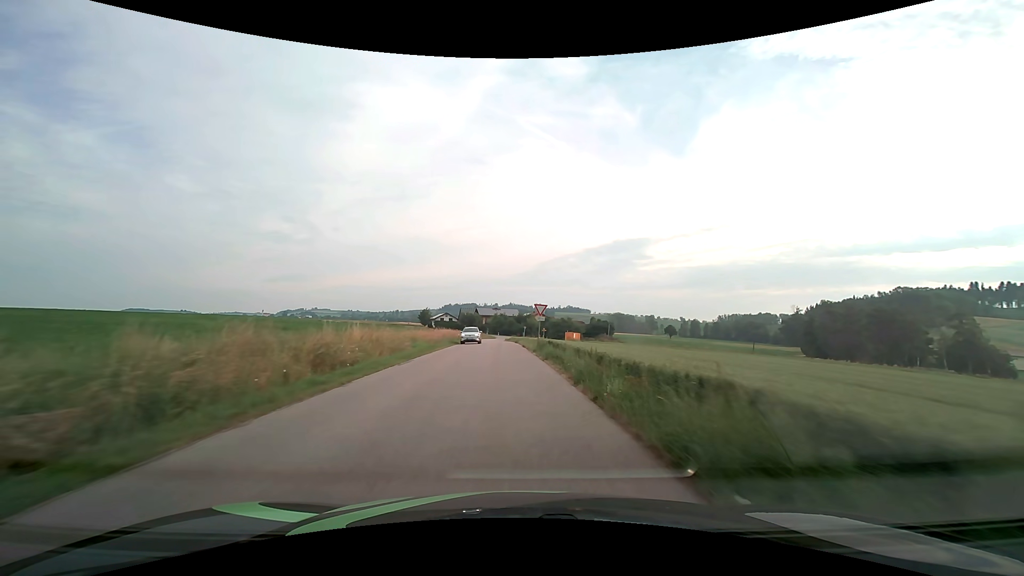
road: tertiary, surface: asphalt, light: Day
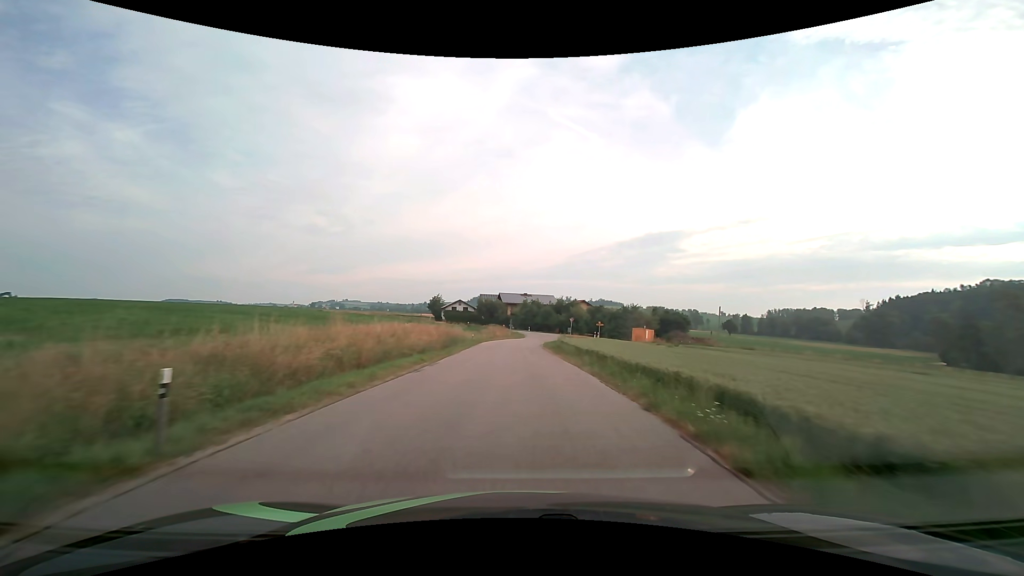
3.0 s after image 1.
(-2.1, +48.5) m; -3°
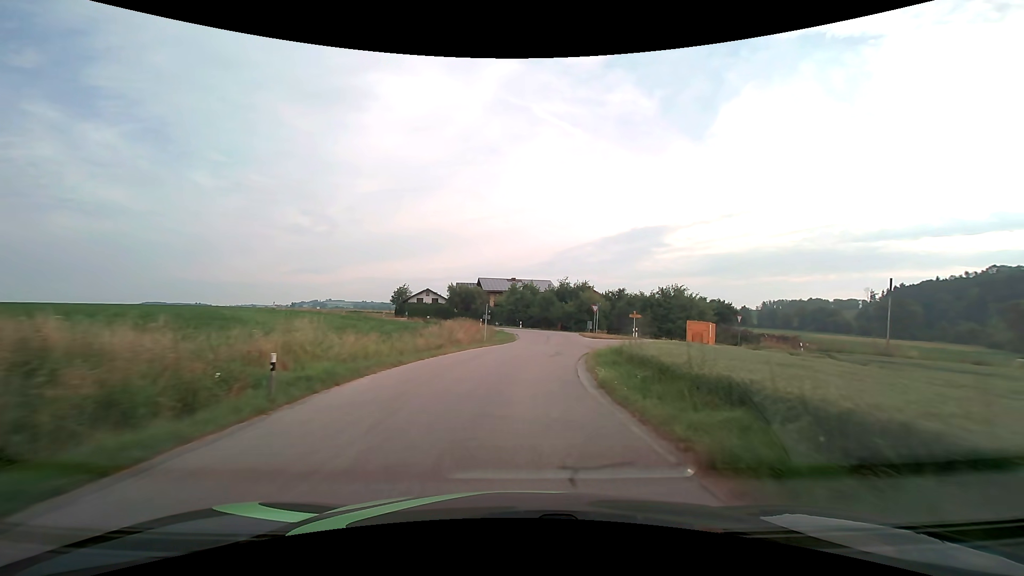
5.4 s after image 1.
(+0.2, +34.4) m; +1°
(0, +10) (+1, +20) (+2, +30) (+3, +40) (+3, +50) (0, +59) (-5, +68) (-11, +76) (-18, +83) (-24, +91) m
